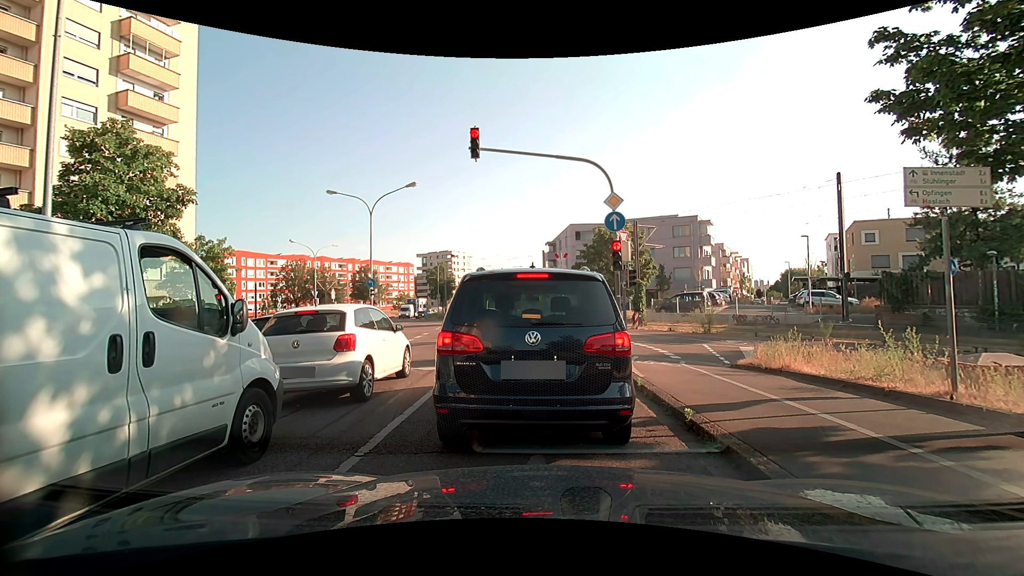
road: secondary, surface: asphalt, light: Day
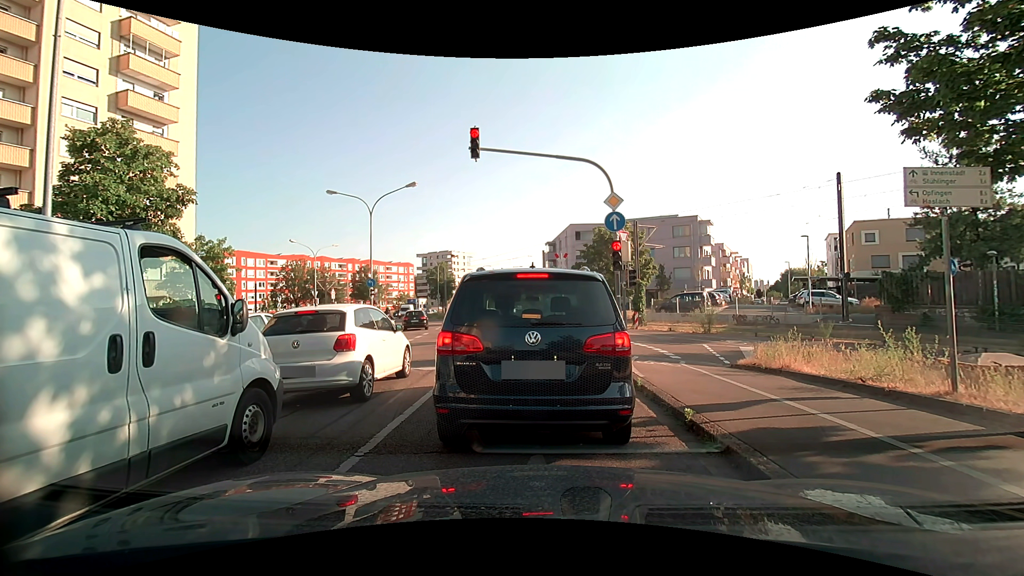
(0.0, 0.0) m; 0°
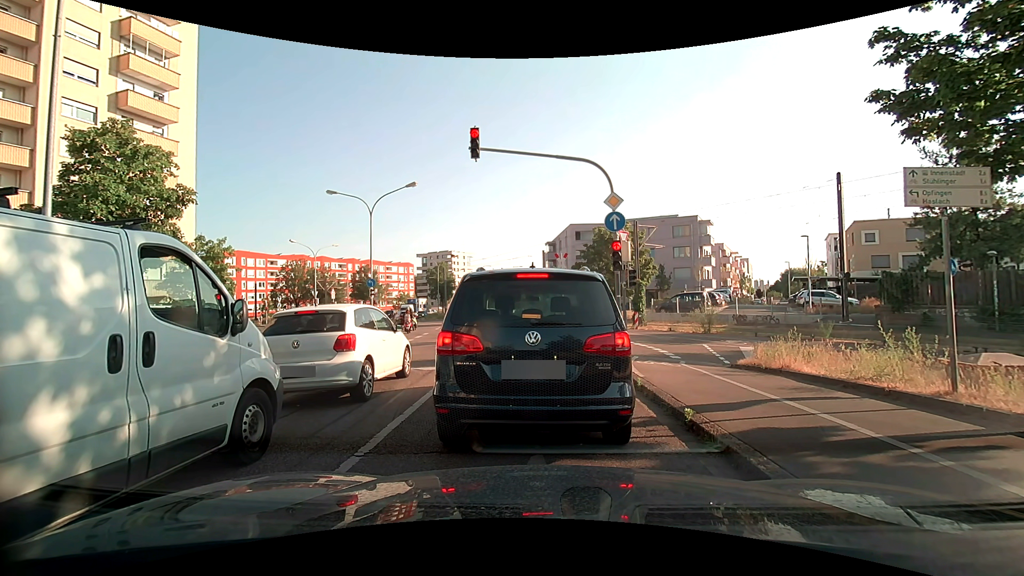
(0.0, 0.0) m; 0°
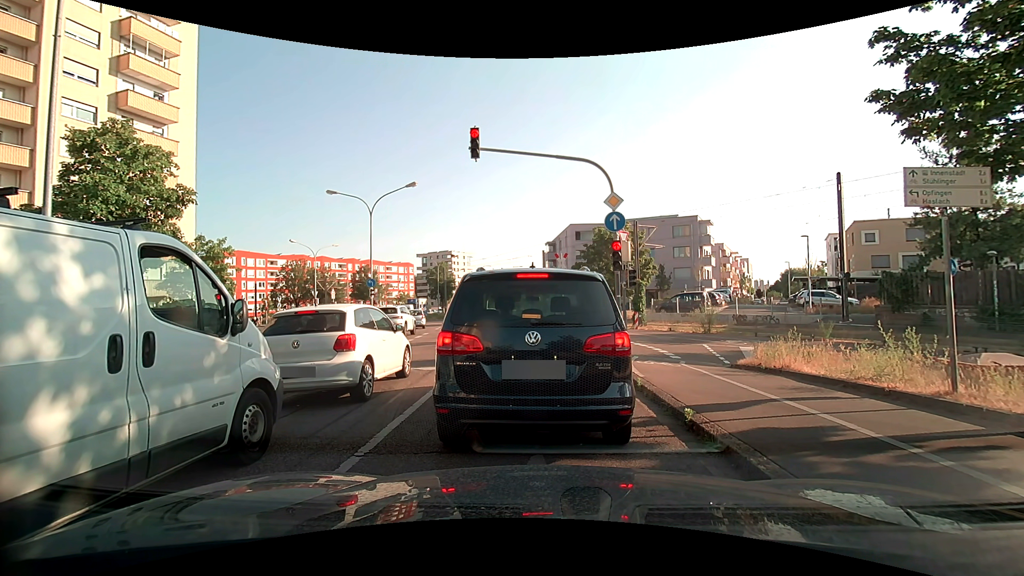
(0.0, 0.0) m; 0°
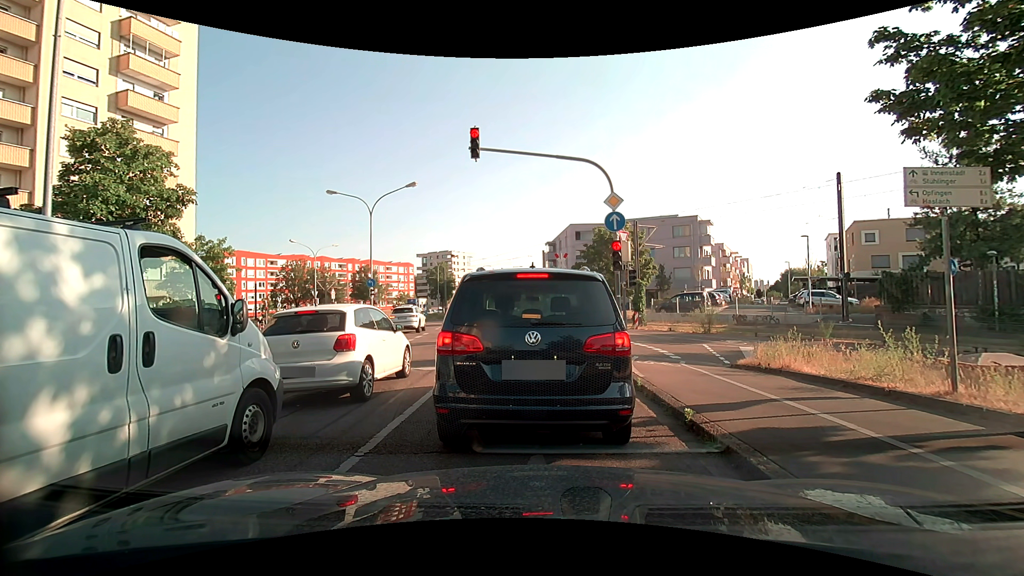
(0.0, 0.0) m; 0°
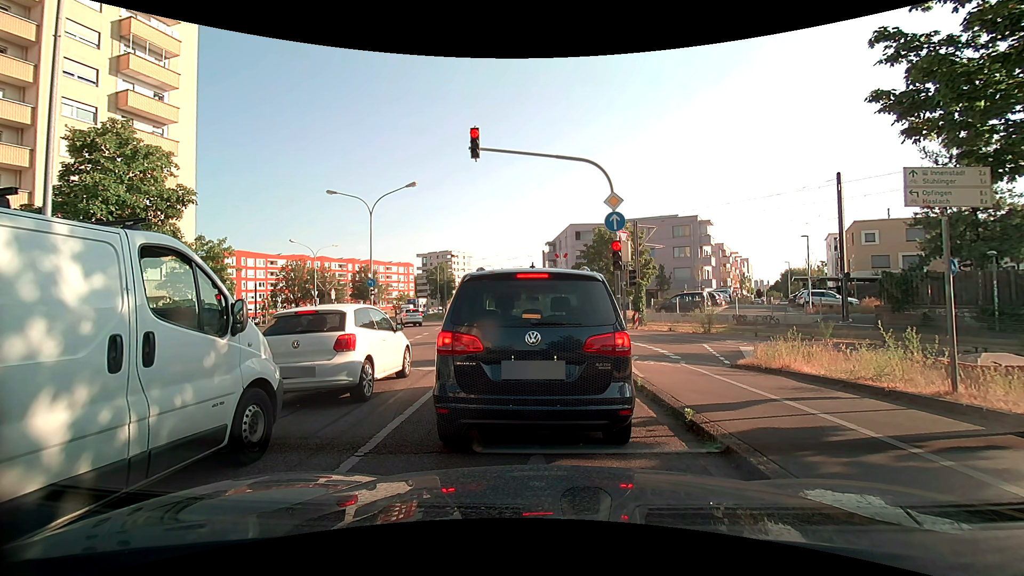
(0.0, 0.0) m; 0°
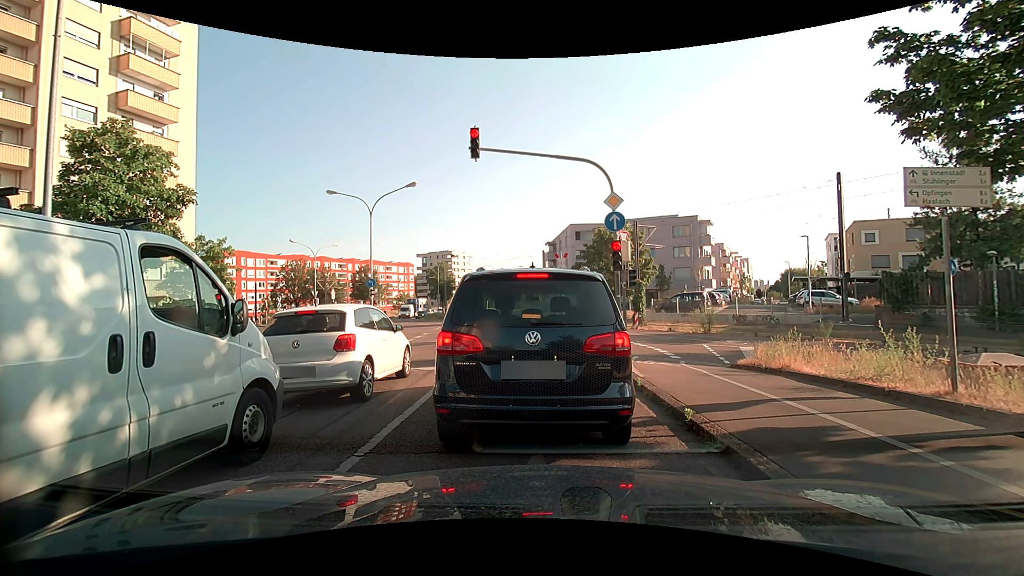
(0.0, 0.0) m; 0°
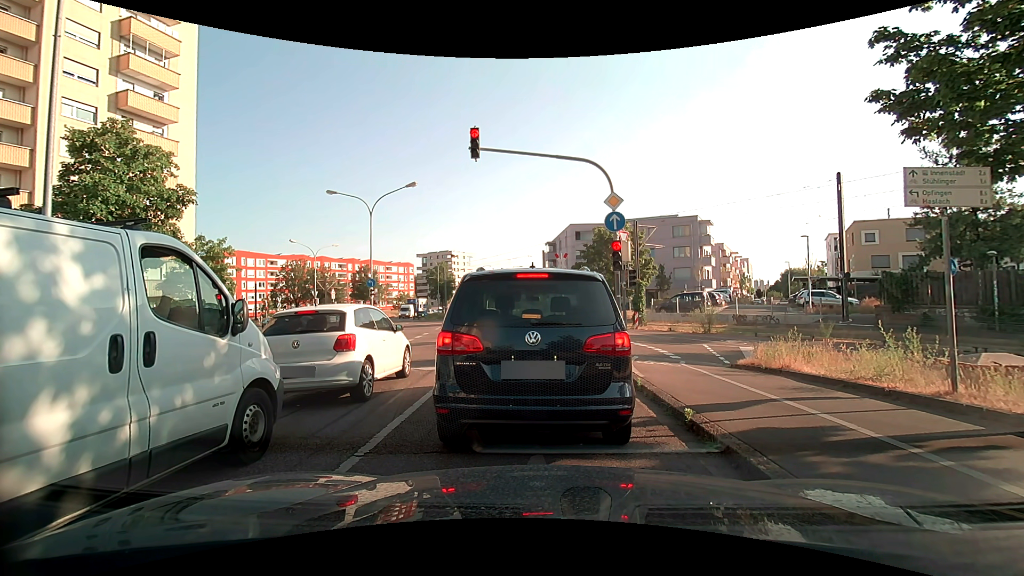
(0.0, 0.0) m; 0°
(-1, +10) (-1, +20) (-3, +30) (-4, +40) (-6, +50) (-8, +59) (-10, +69) (-12, +79) (-13, +89) (-15, +99) m
